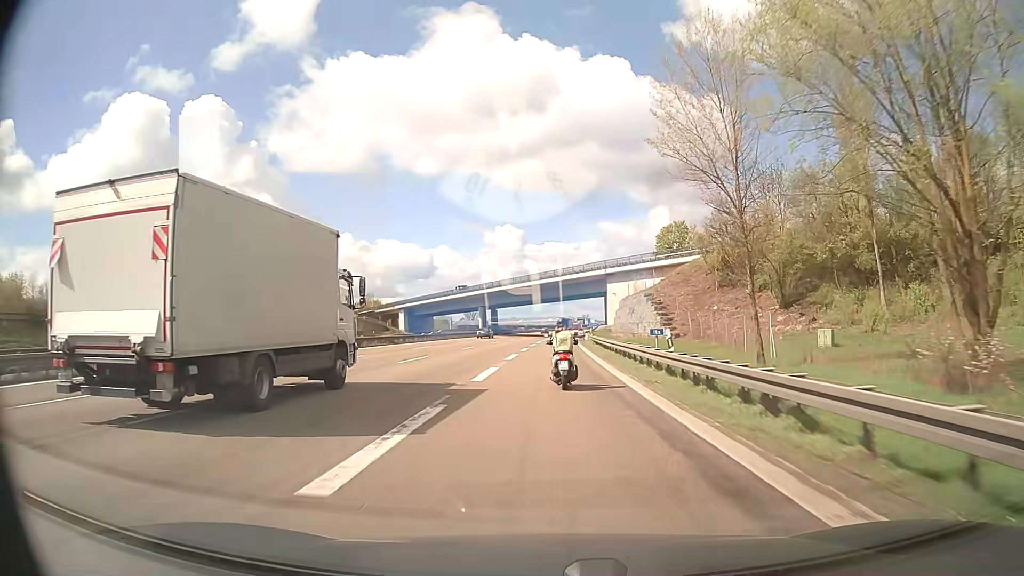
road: motorway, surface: asphalt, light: Day
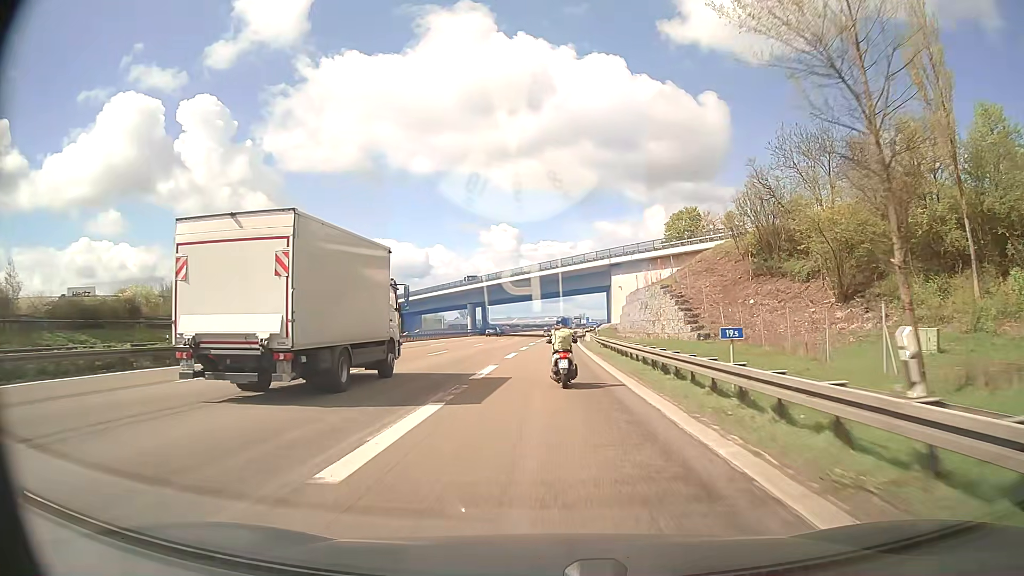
(+0.1, +11.5) m; +1°
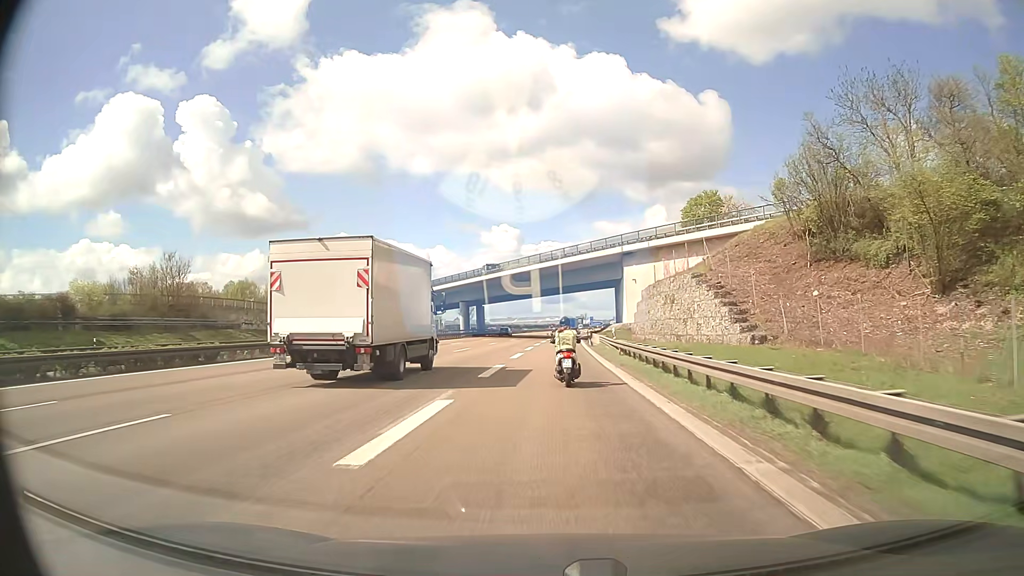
(0.0, +11.3) m; 0°
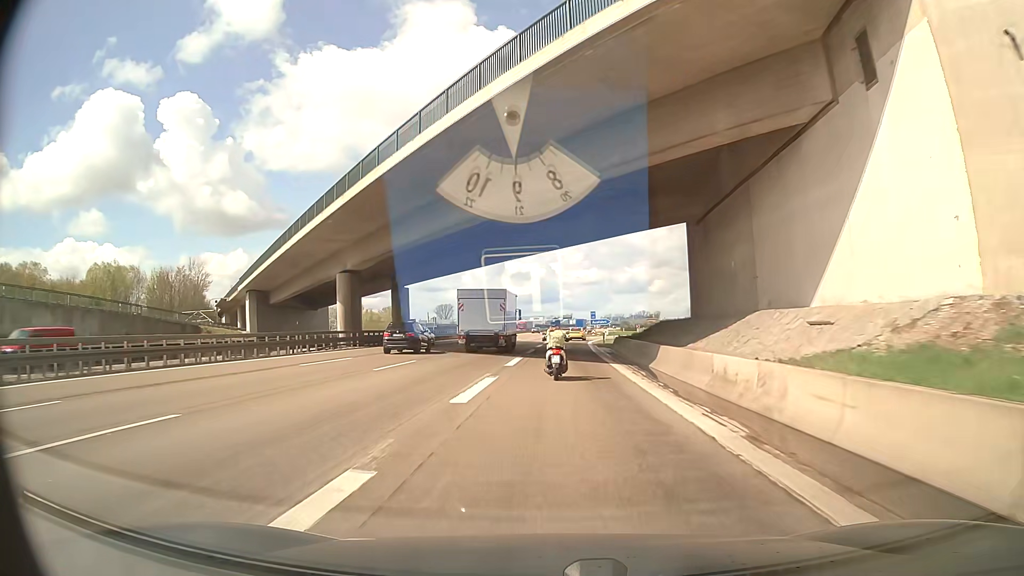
(+0.6, +54.0) m; +1°
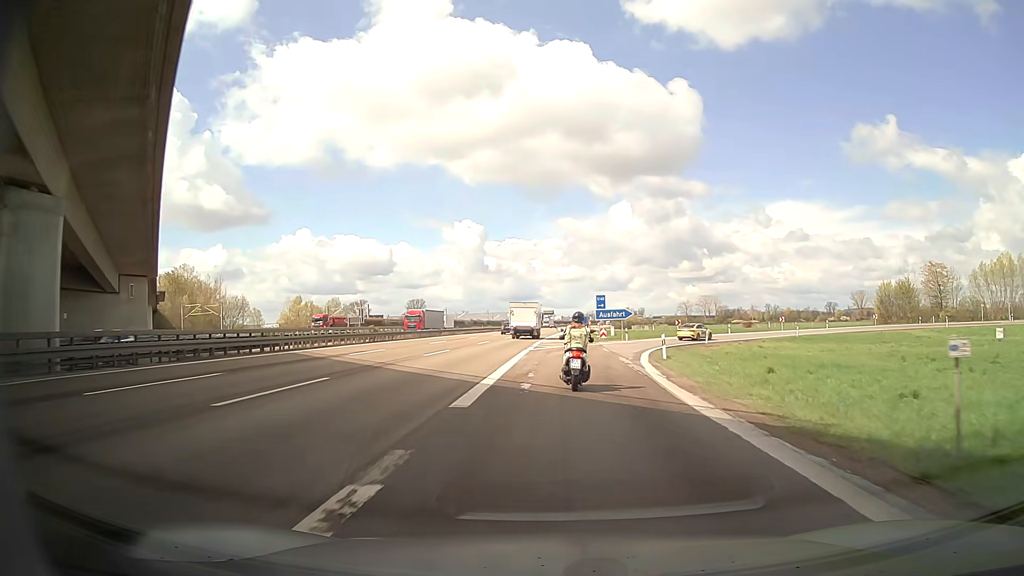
(+0.4, +48.2) m; +1°
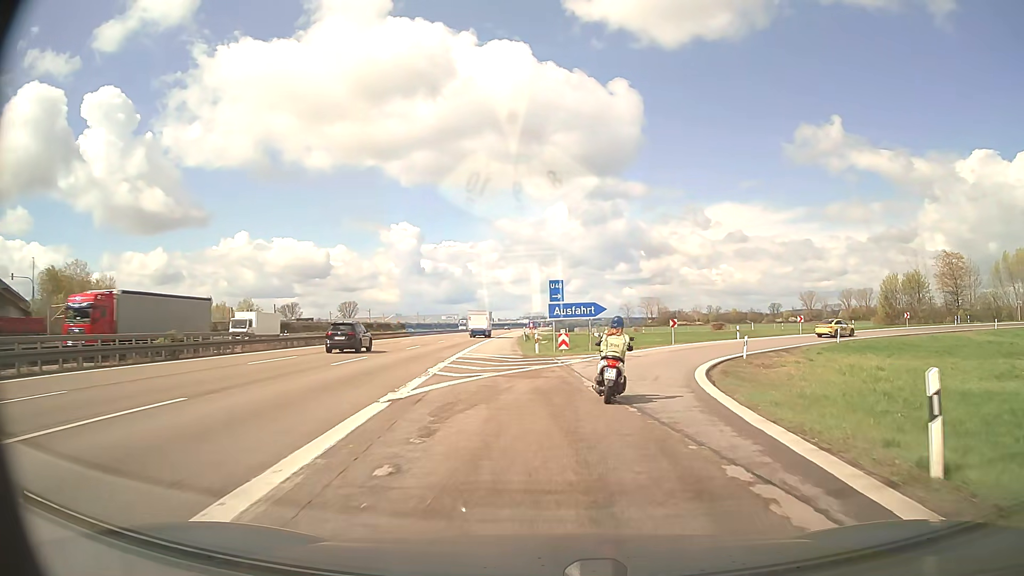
(+0.7, +22.1) m; +6°
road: motorway_link
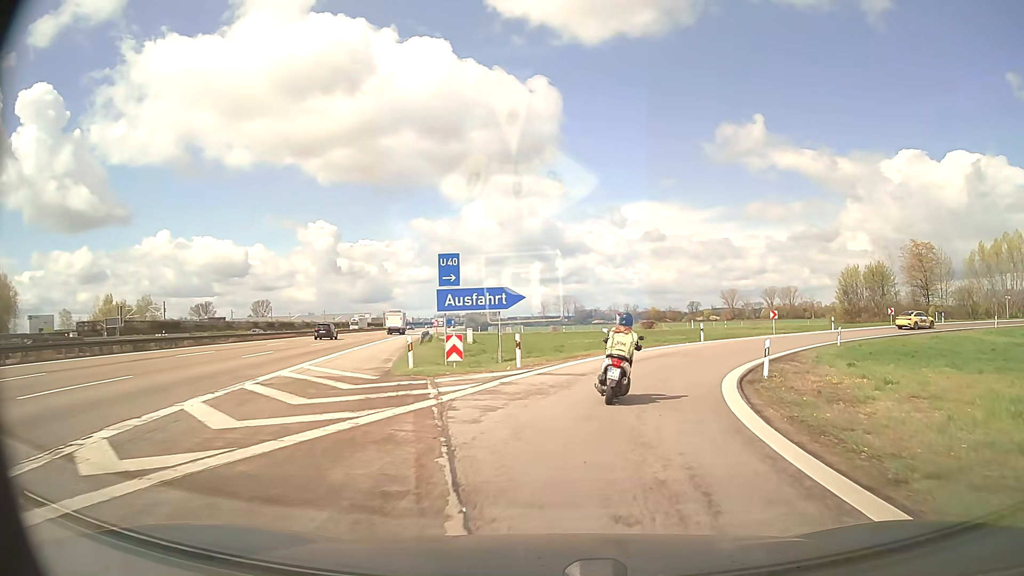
(+0.8, +12.9) m; +6°
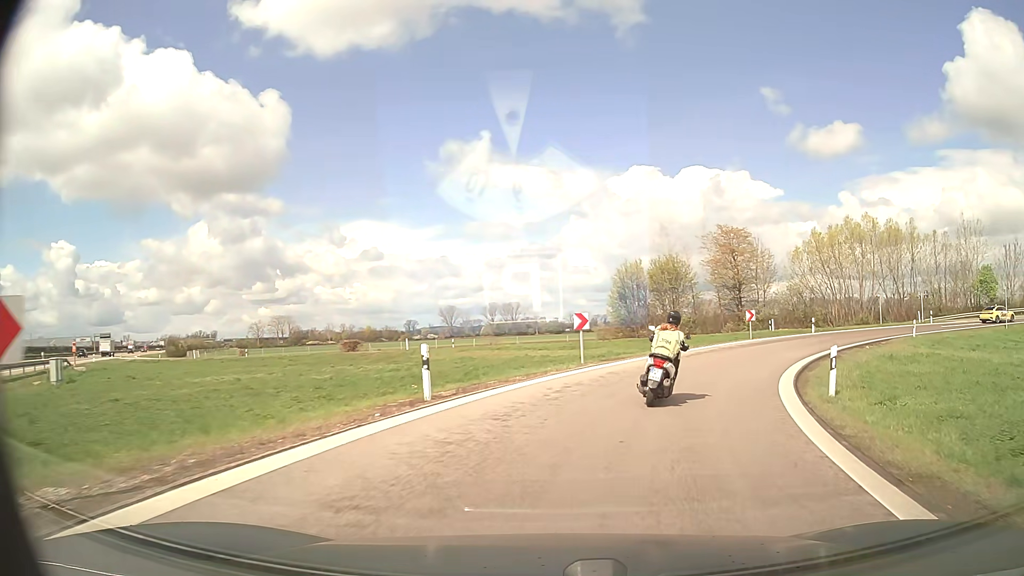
(+5.0, +24.4) m; +24°
(+1, +10) (+4, +19) (+9, +28) (+16, +35) (+24, +41) (+33, +45) (+43, +48) (+53, +49) (+63, +48) (+72, +45) m
